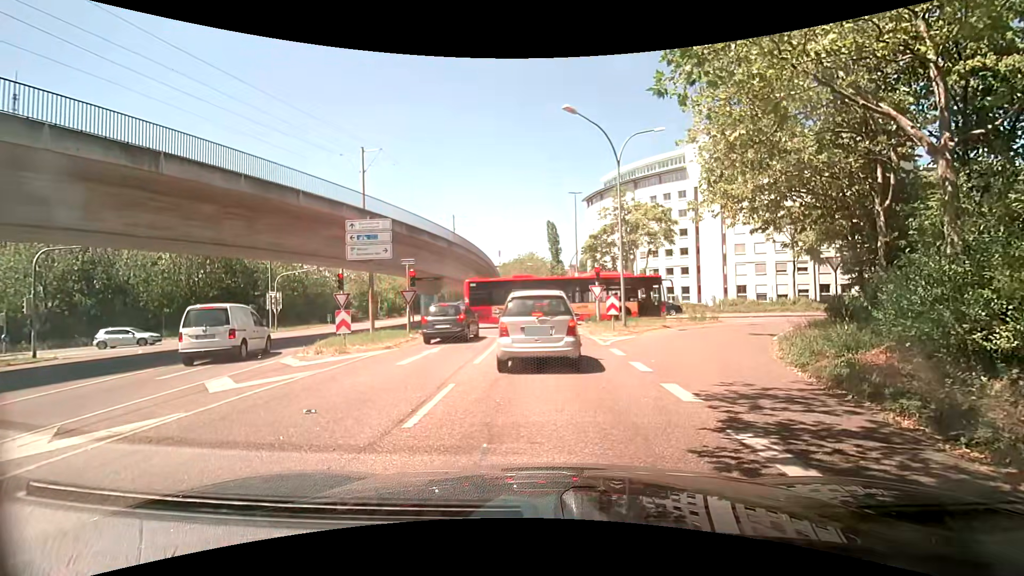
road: tertiary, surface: asphalt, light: Day
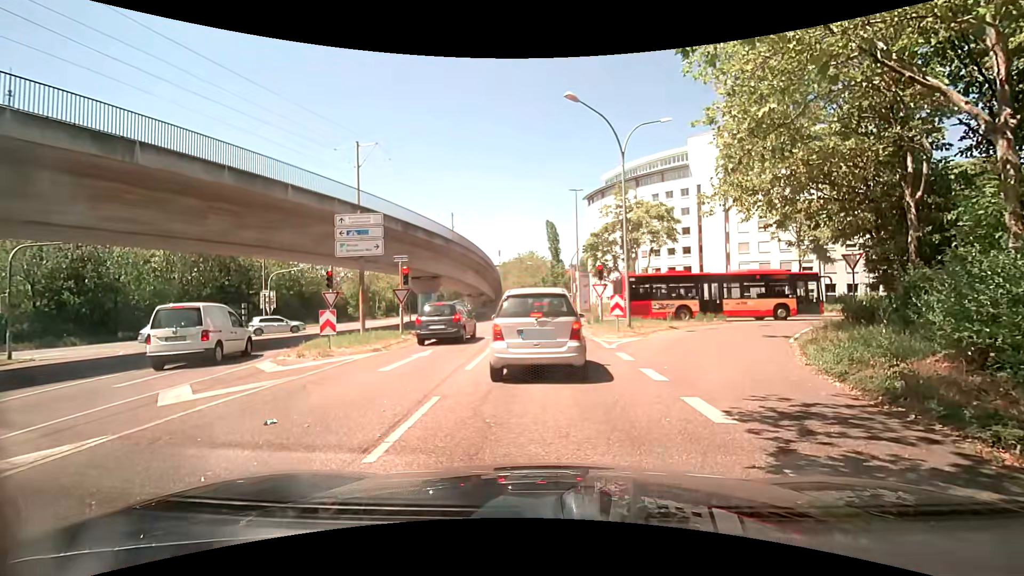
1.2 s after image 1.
(0.0, +1.2) m; 0°
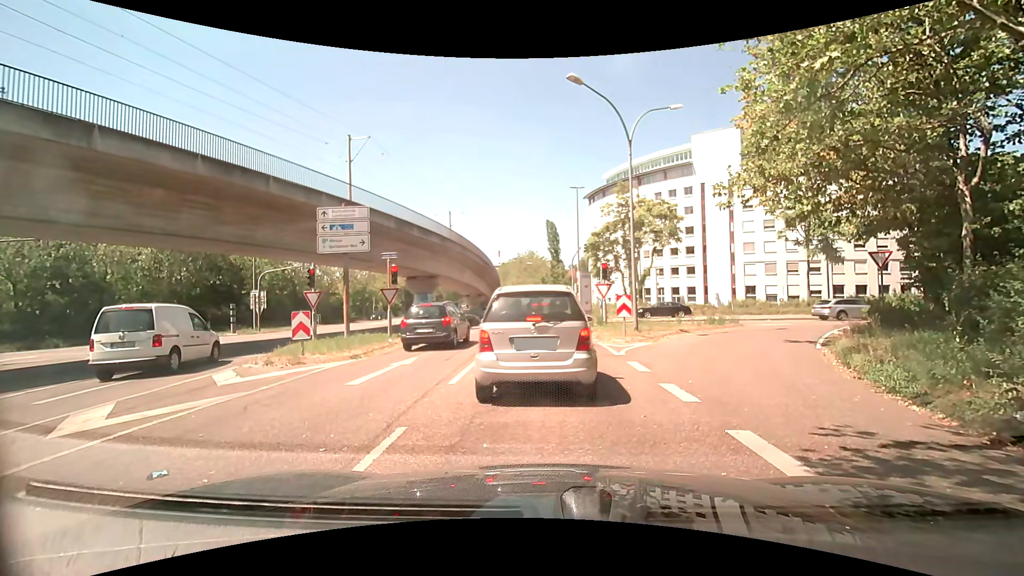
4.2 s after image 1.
(0.0, +1.7) m; 0°
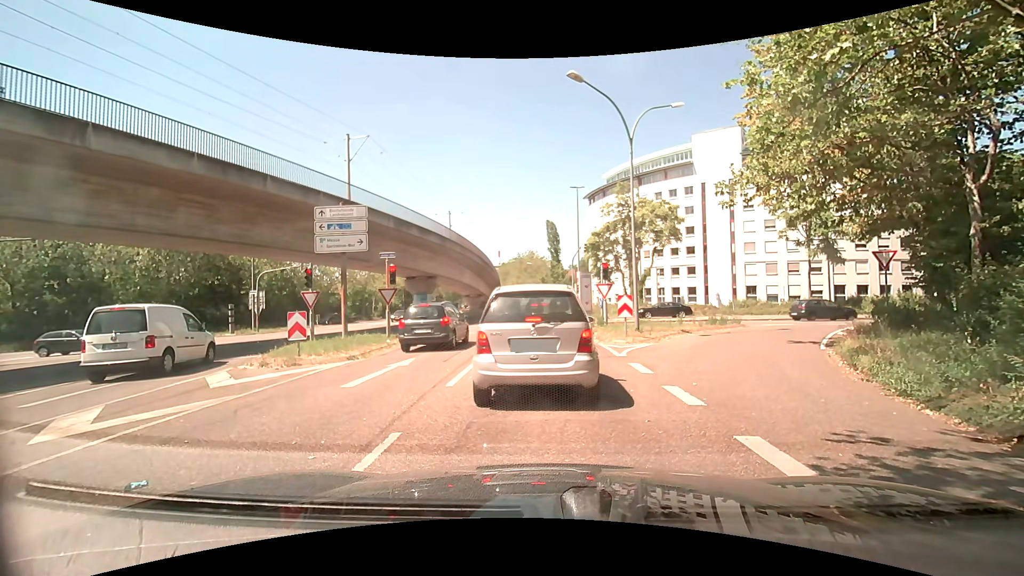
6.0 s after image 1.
(0.0, +0.3) m; 0°
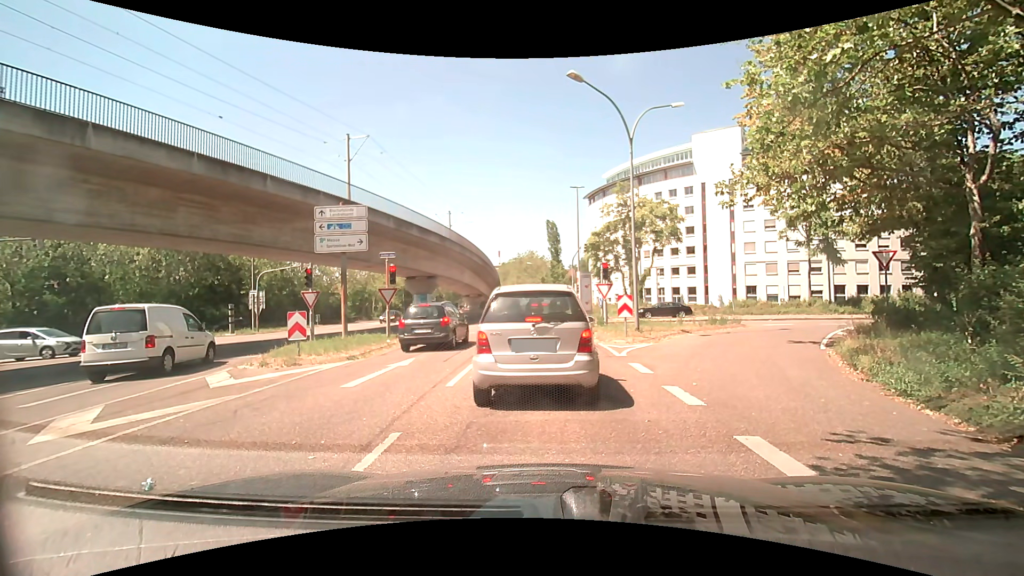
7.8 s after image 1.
(0.0, 0.0) m; 0°
